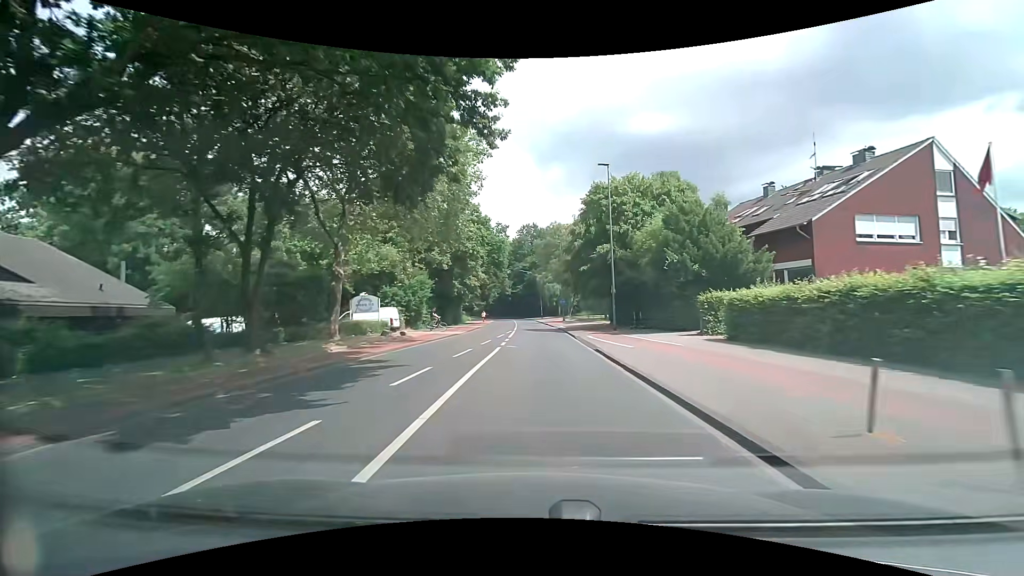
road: tertiary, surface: asphalt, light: Day
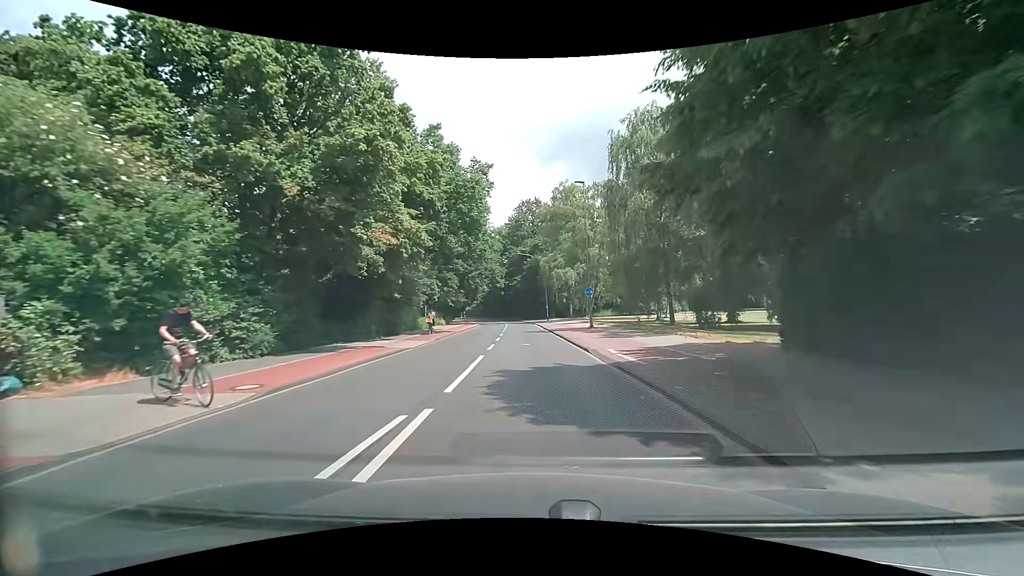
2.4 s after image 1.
(-0.2, +29.7) m; -1°
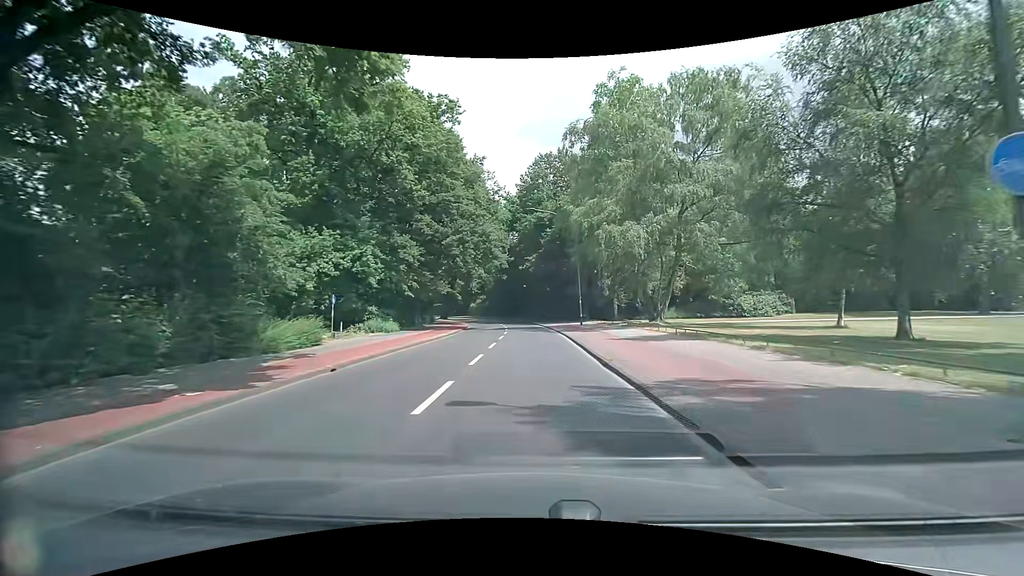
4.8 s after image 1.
(-0.2, +29.9) m; -1°
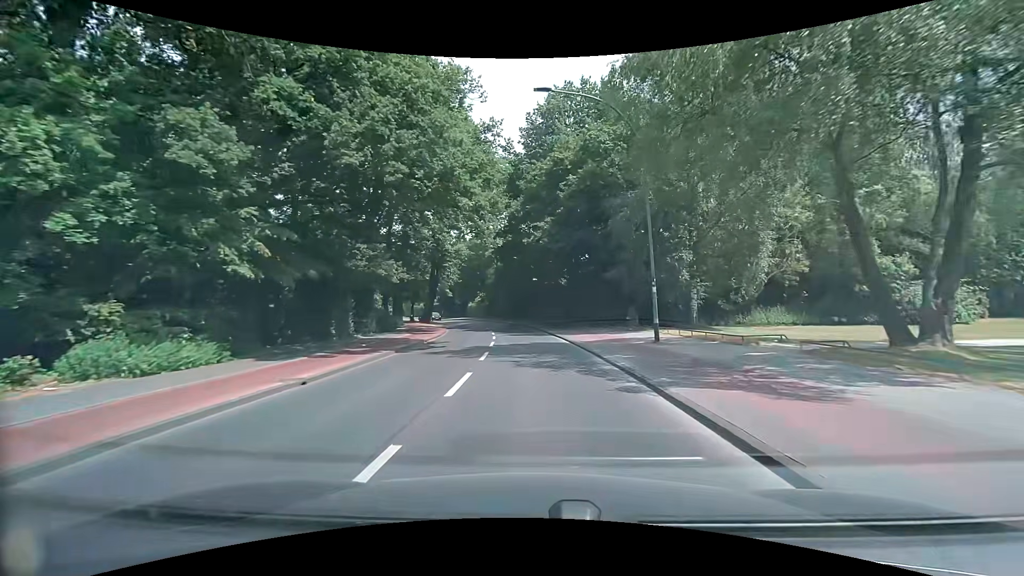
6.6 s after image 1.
(-0.4, +22.5) m; -2°
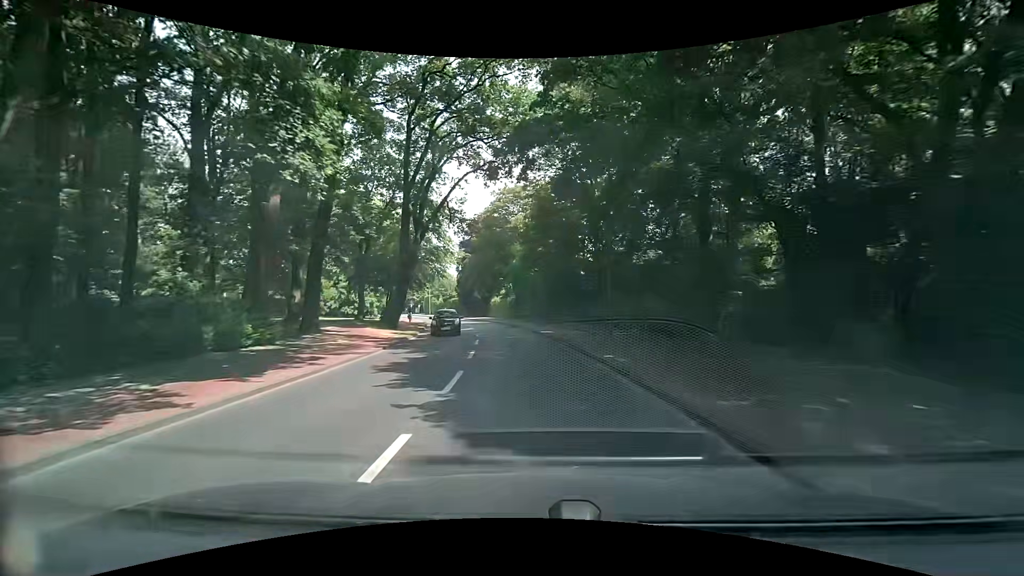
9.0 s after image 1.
(-0.7, +29.6) m; -4°
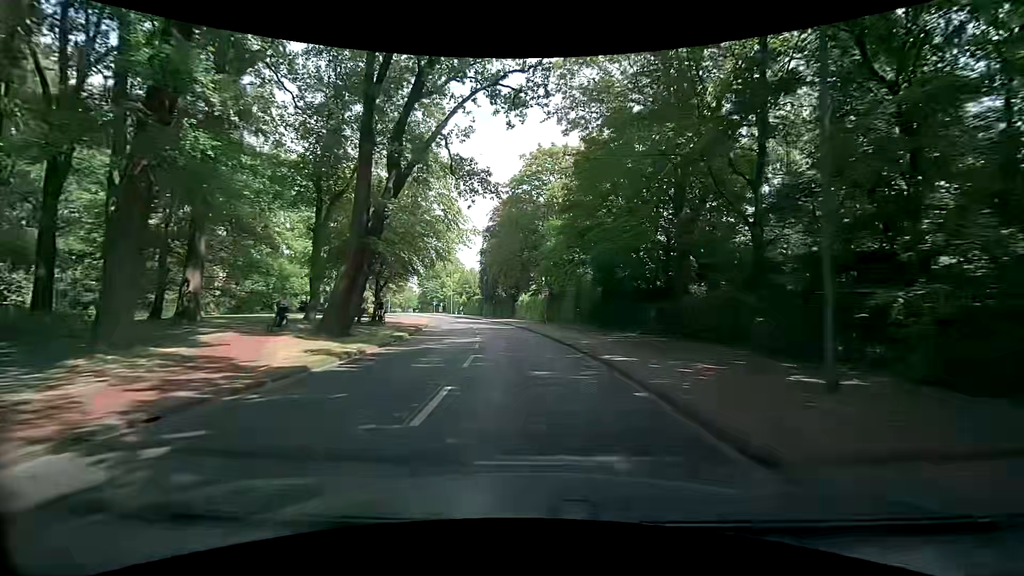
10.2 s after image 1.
(-0.7, +14.7) m; -4°
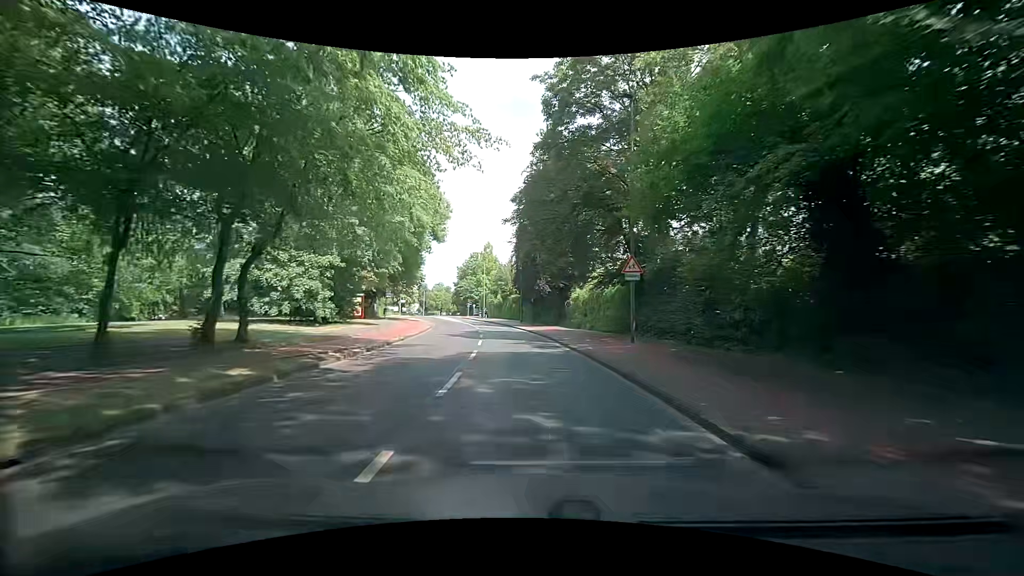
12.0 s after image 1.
(-1.0, +22.0) m; -6°
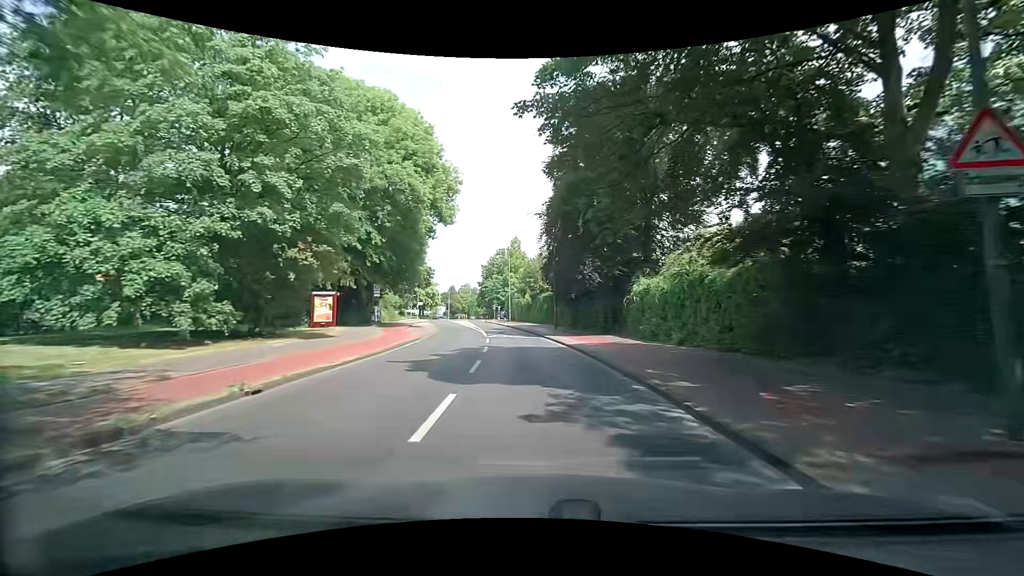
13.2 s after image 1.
(-0.3, +14.6) m; -3°
(0, +10) (-1, +20) (-2, +30) (-3, +40) (-5, +50) (-6, +60) (-8, +69) (-10, +79) (-12, +89) (-14, +99) m
